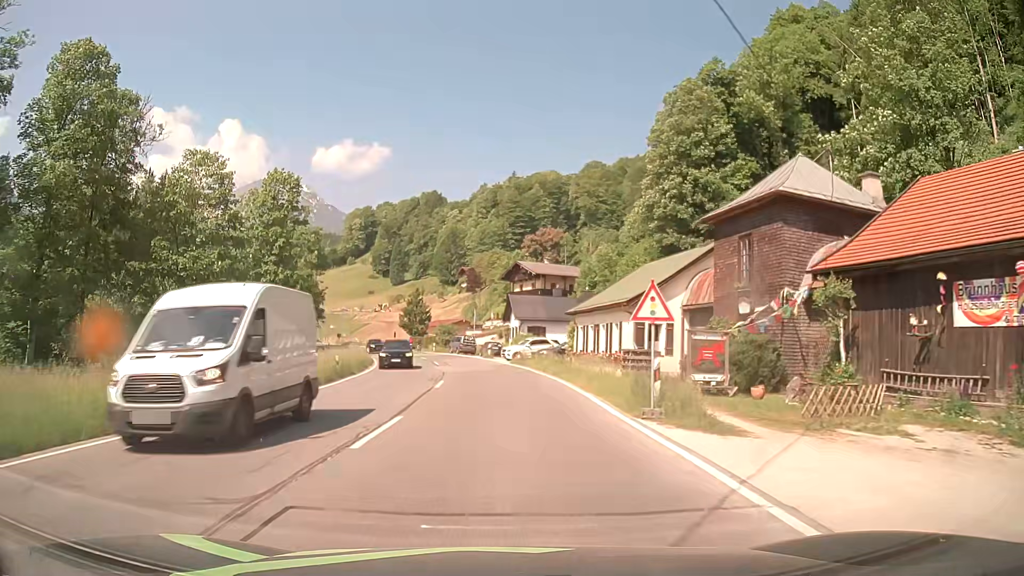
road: primary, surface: asphalt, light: Day
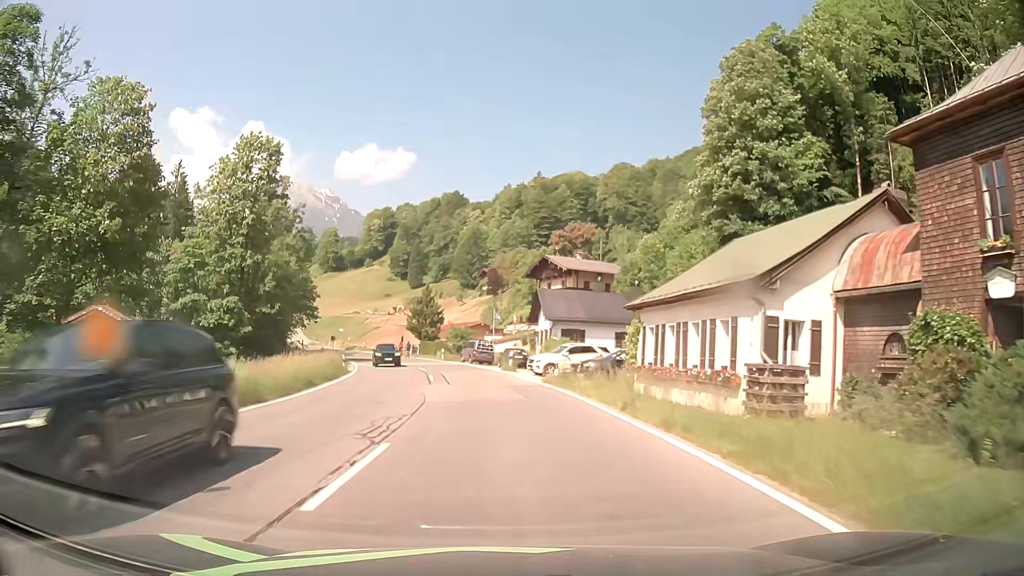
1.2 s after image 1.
(-0.2, +15.2) m; -2°
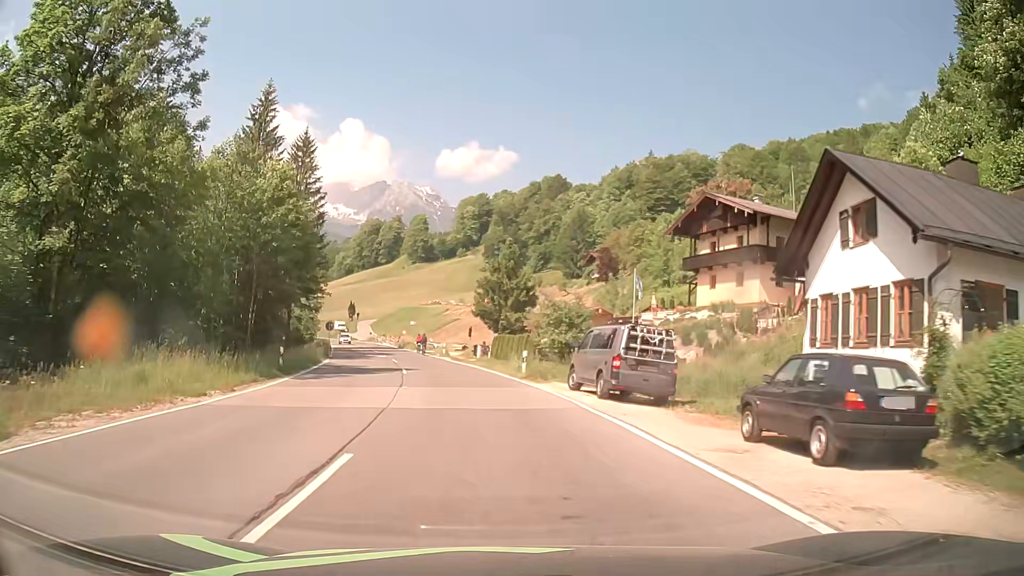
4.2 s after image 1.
(-2.2, +37.9) m; -8°
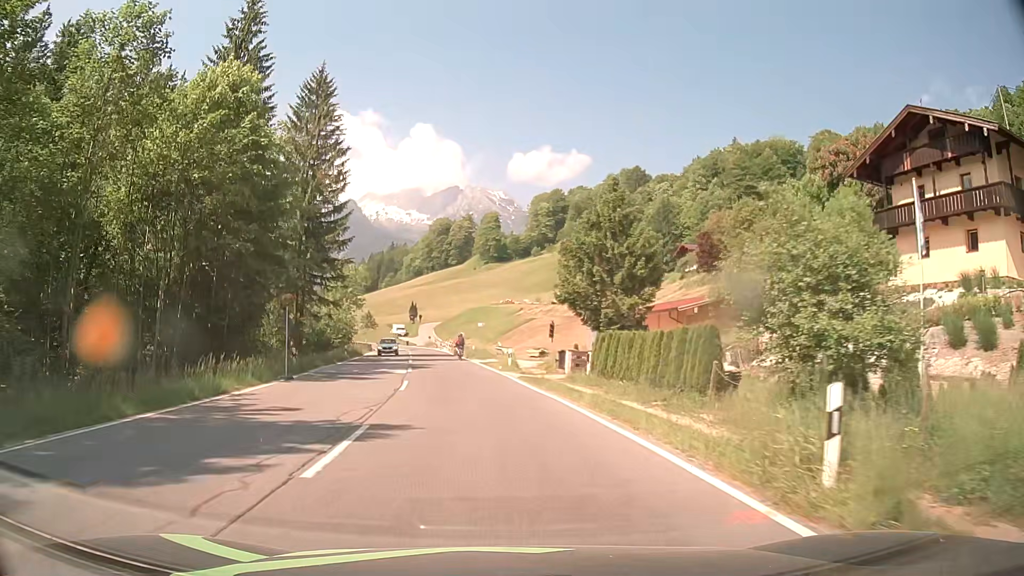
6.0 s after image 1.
(-1.2, +21.4) m; -7°
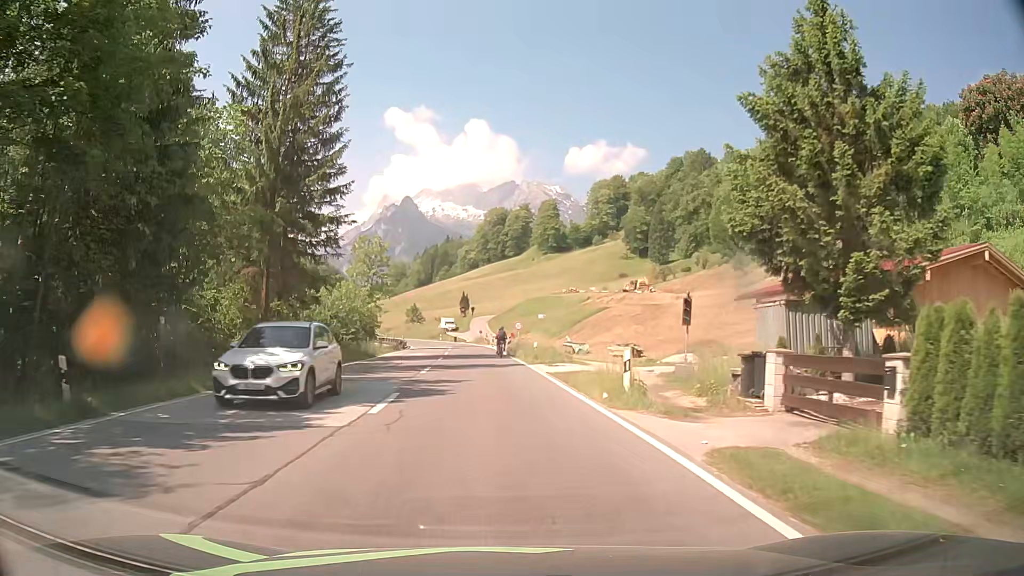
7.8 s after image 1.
(-0.8, +19.1) m; -5°
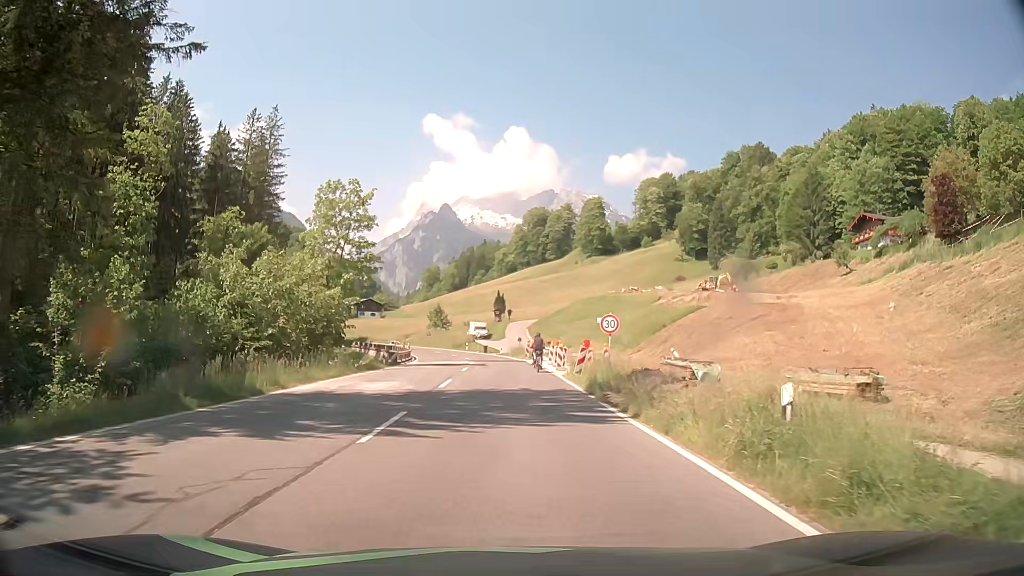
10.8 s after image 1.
(-1.2, +26.8) m; -4°
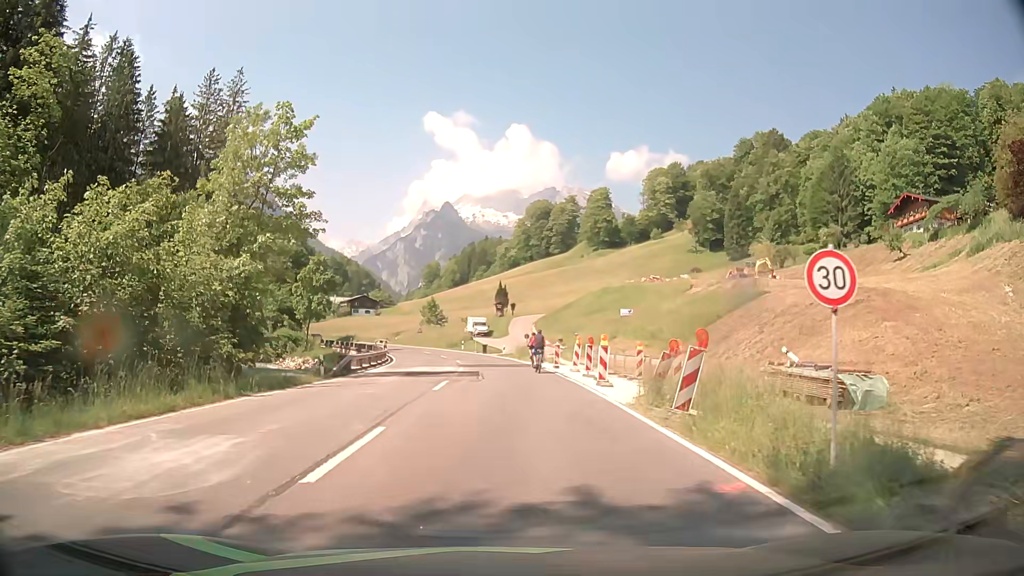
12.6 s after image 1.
(0.0, +14.4) m; 0°
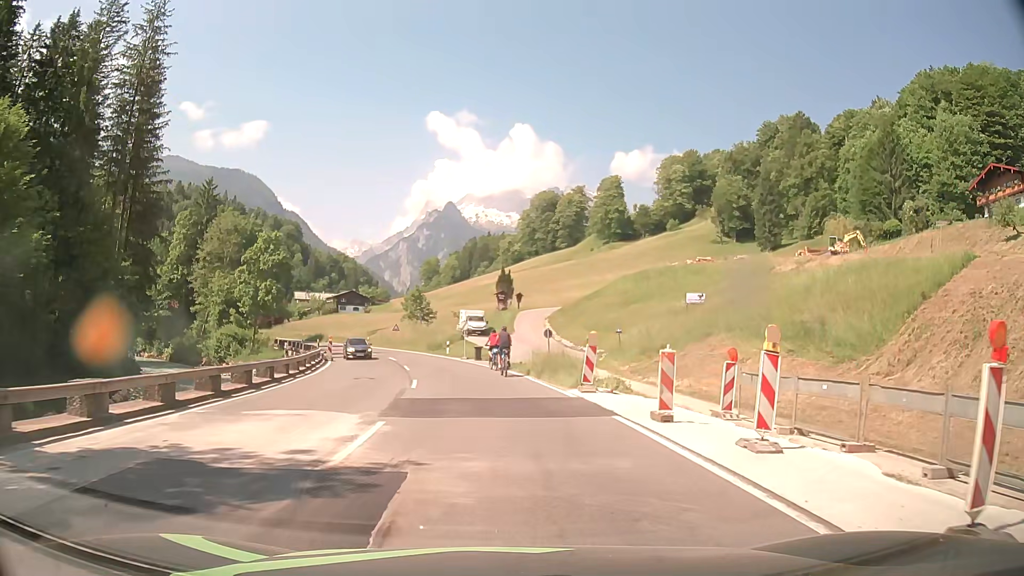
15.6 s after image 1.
(-0.1, +22.9) m; -1°
(0, +10) (-1, +20) (-2, +30) (-4, +40) (-6, +49) (-9, +59) (-13, +68) (-17, +77) (-22, +86) (-27, +95) m
